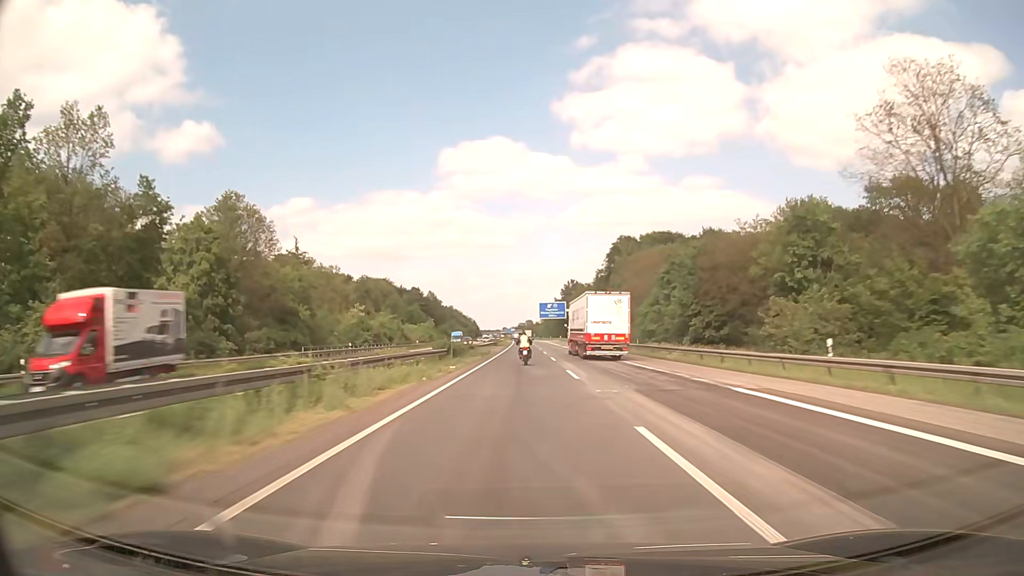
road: motorway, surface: asphalt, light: Day
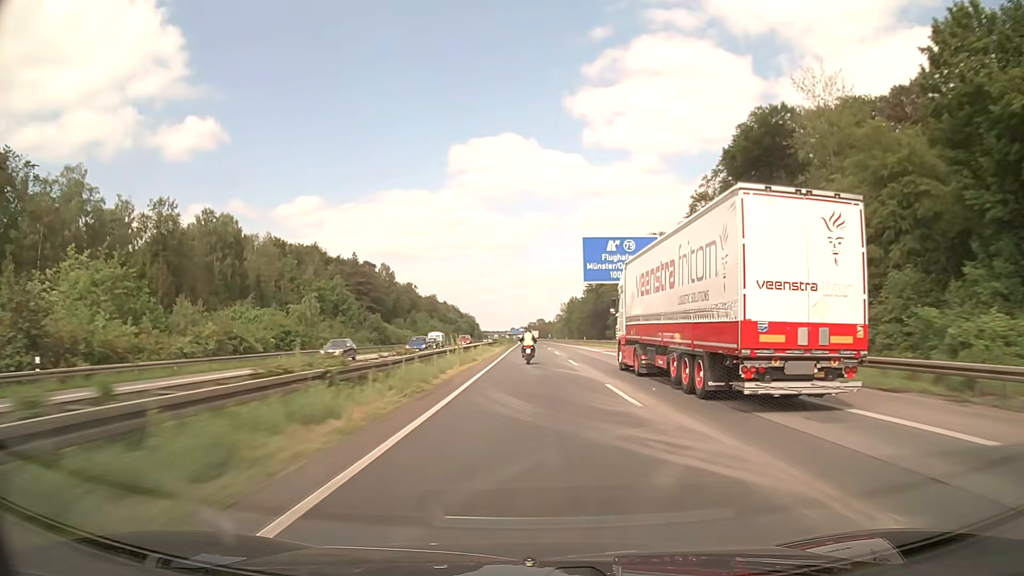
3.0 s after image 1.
(-0.8, +100.3) m; -1°
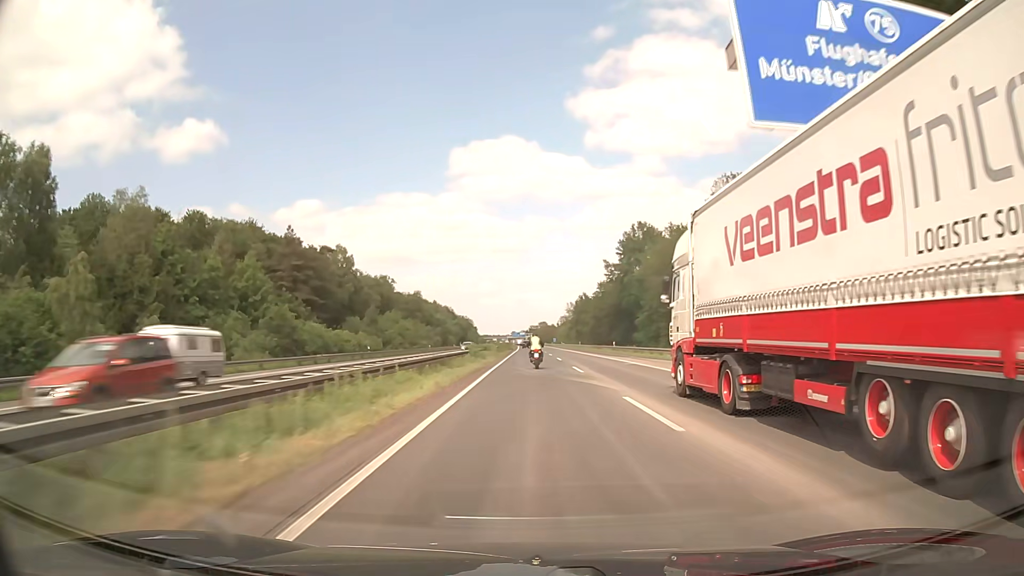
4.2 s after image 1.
(-0.1, +39.6) m; 0°
